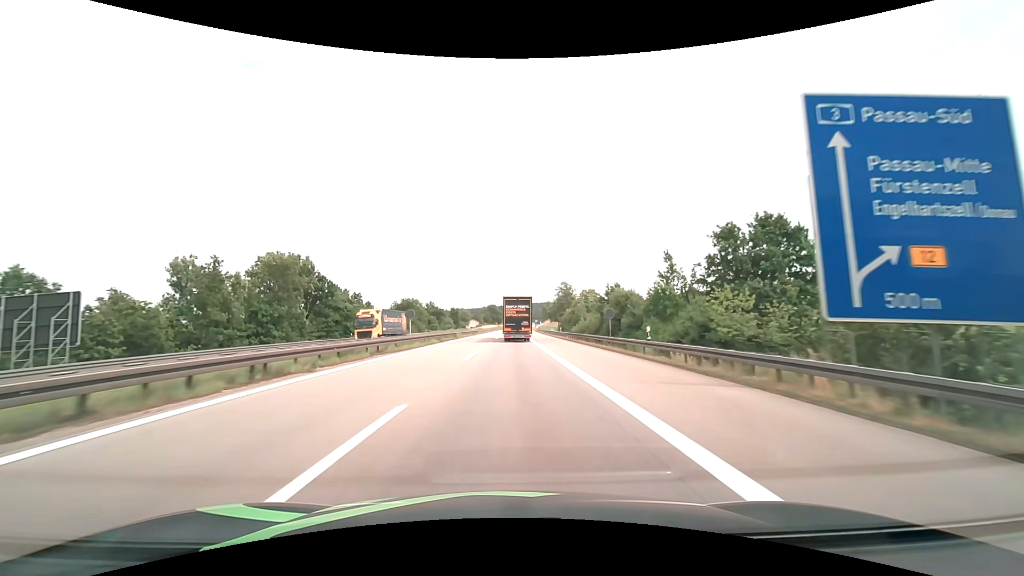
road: motorway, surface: asphalt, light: Day
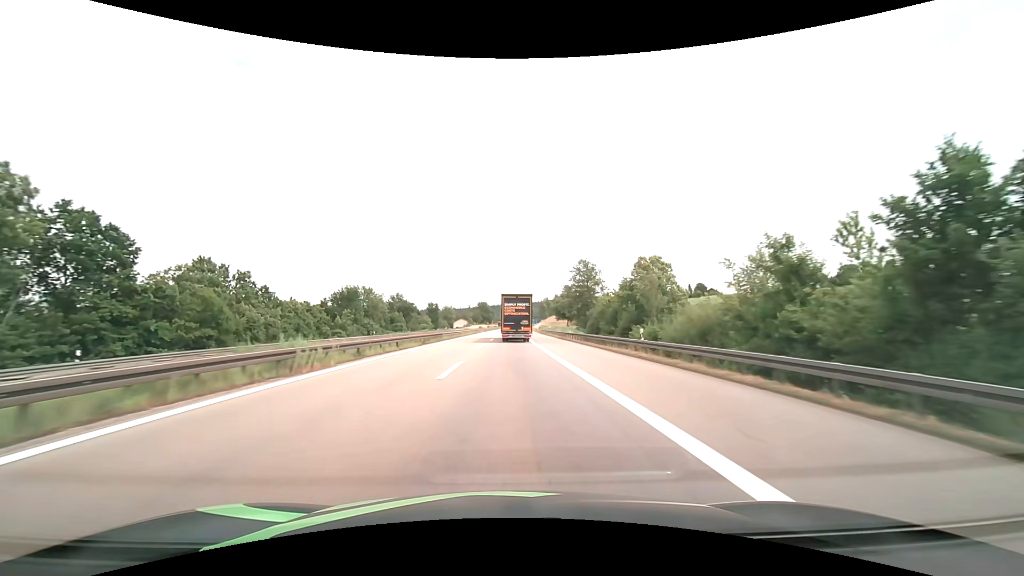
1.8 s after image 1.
(+0.1, +42.9) m; +1°
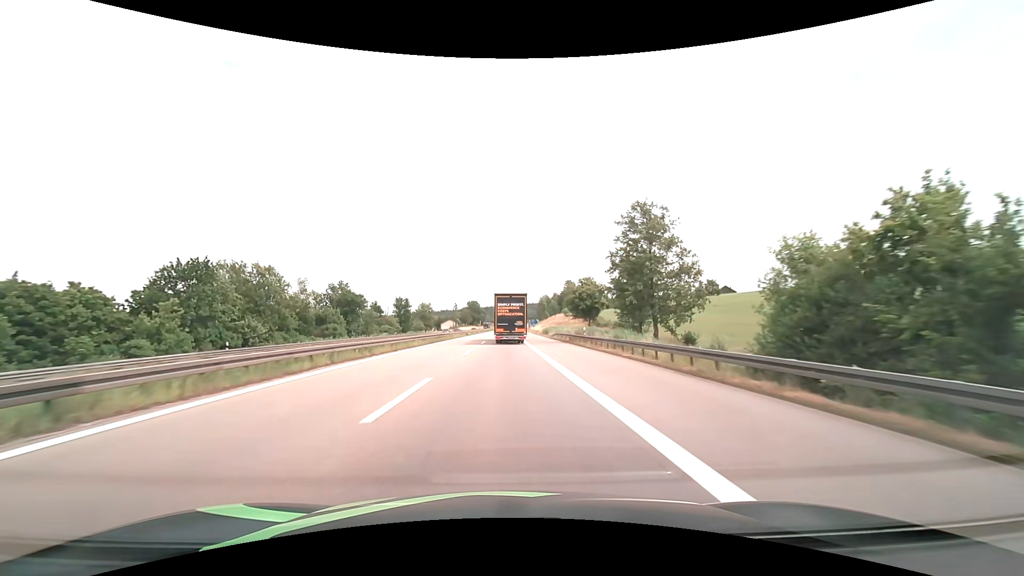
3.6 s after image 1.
(+0.3, +41.2) m; +1°
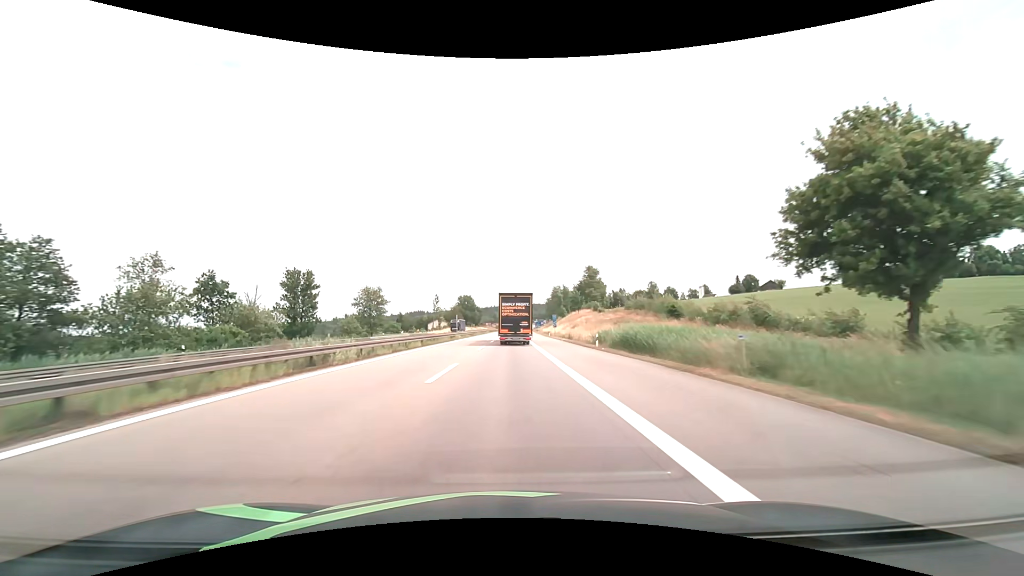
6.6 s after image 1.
(-0.2, +66.1) m; 0°
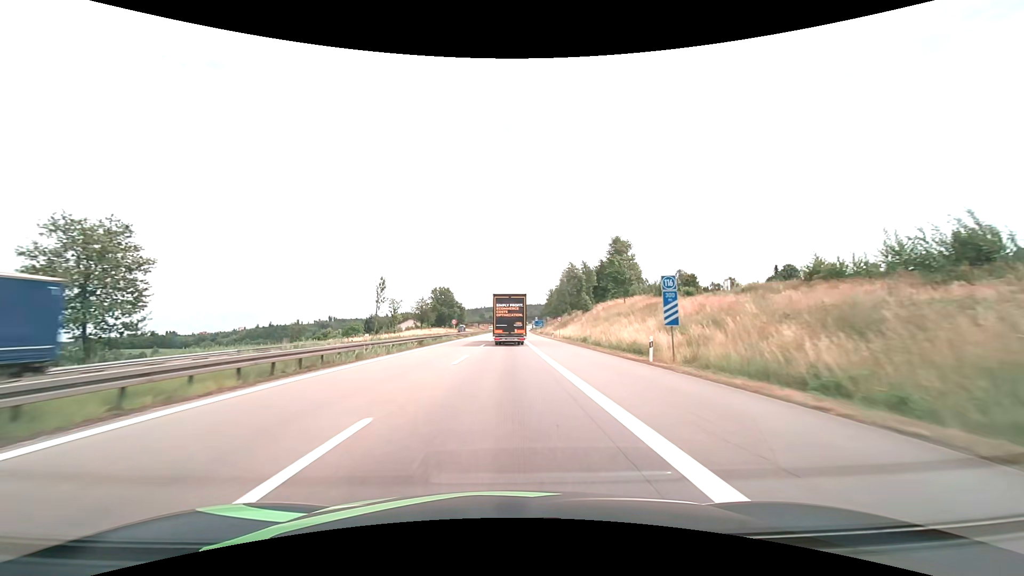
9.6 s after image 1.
(+0.8, +64.7) m; +1°
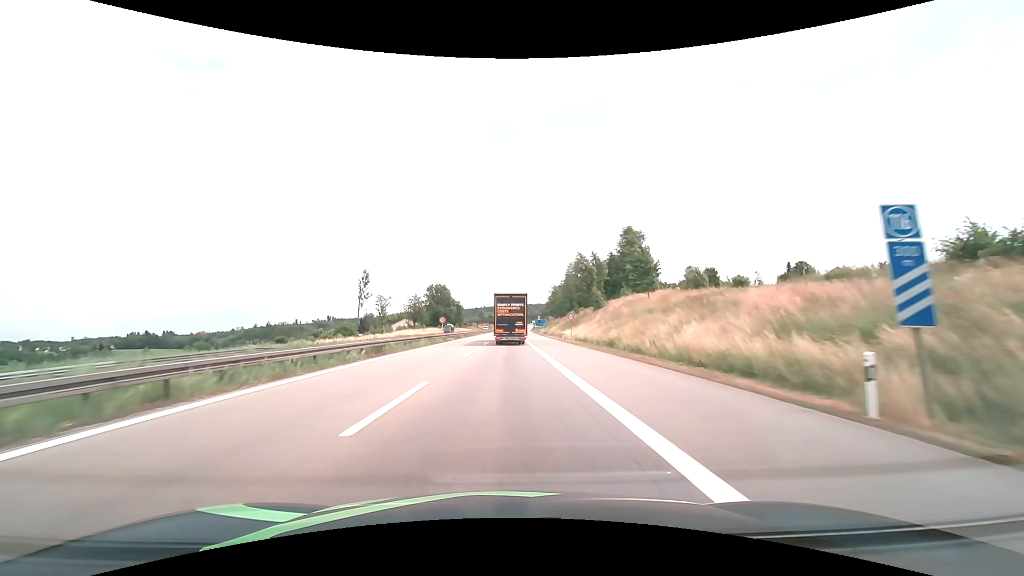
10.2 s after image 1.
(0.0, +12.9) m; 0°
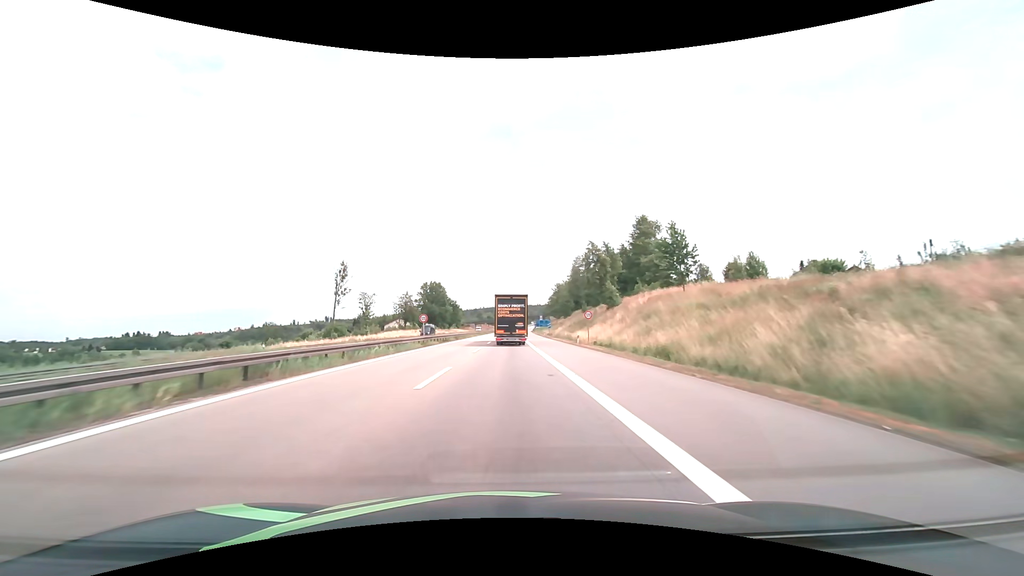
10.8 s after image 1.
(0.0, +12.9) m; 0°
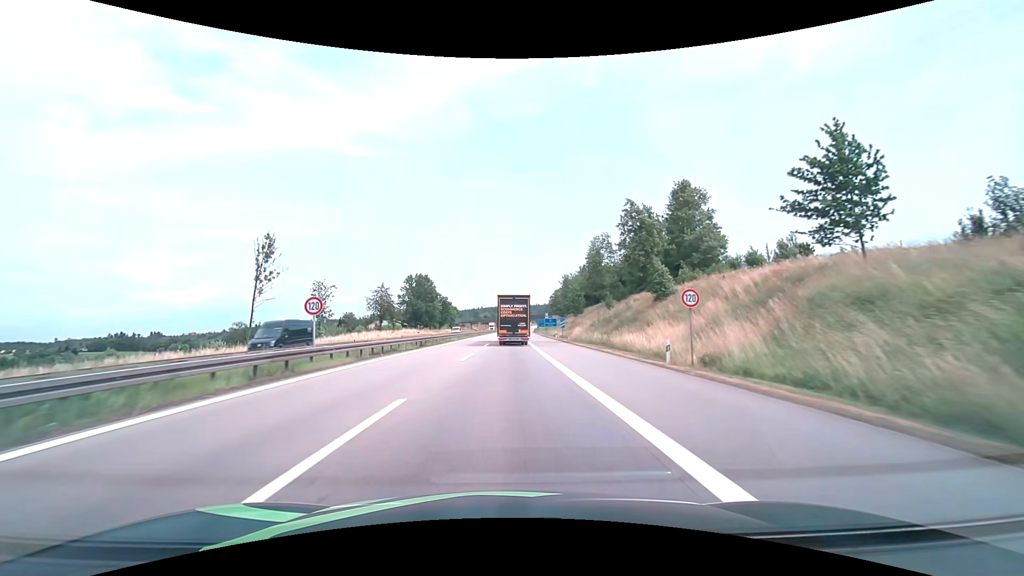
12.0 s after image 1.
(0.0, +25.8) m; 0°
(0, +10) (0, +20) (0, +30) (0, +40) (0, +50) (+1, +60) (+1, +70) (+1, +80) (+1, +90) (+1, +100) m
